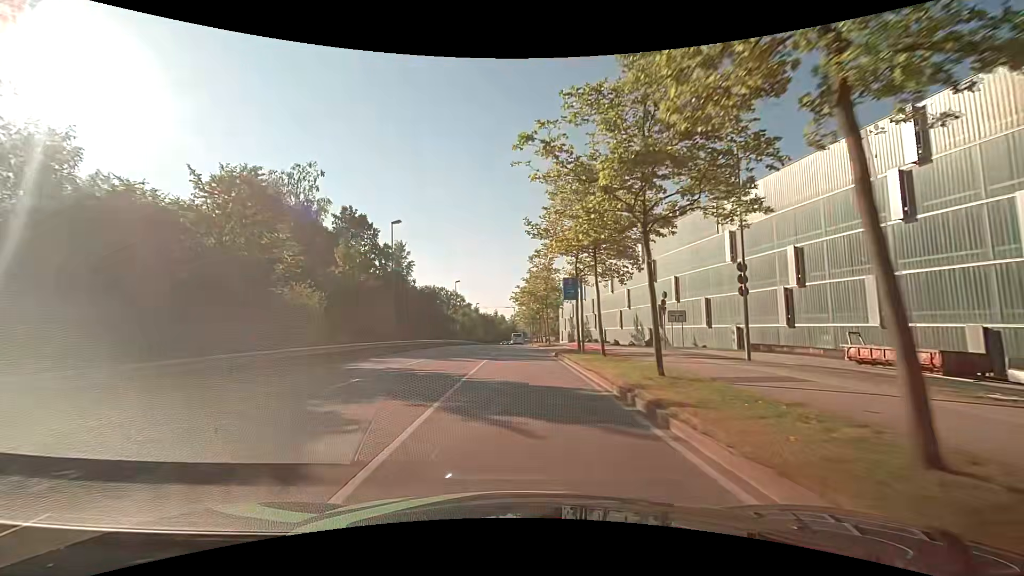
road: secondary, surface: asphalt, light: Day
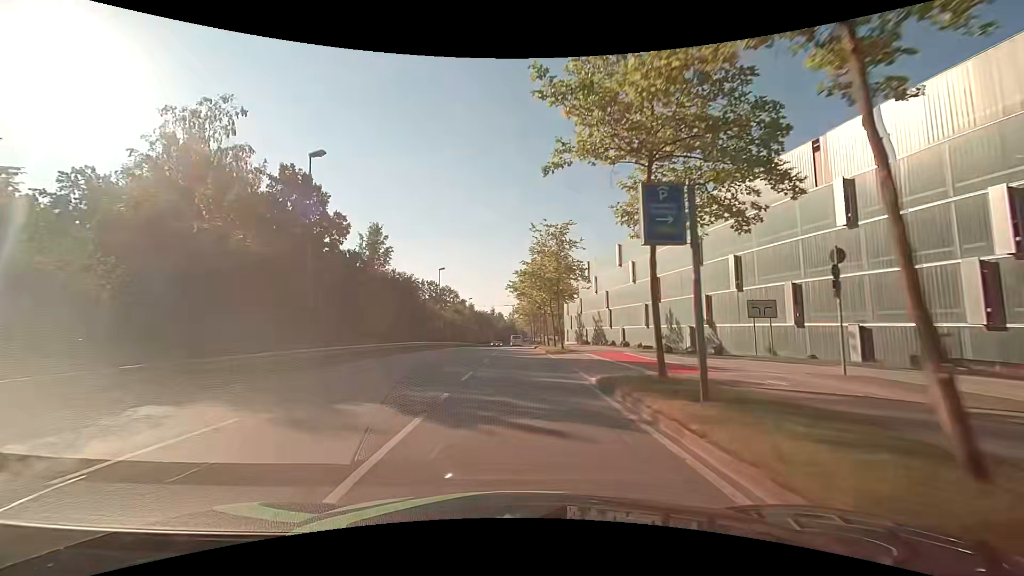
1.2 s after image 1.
(-0.1, +15.3) m; 0°
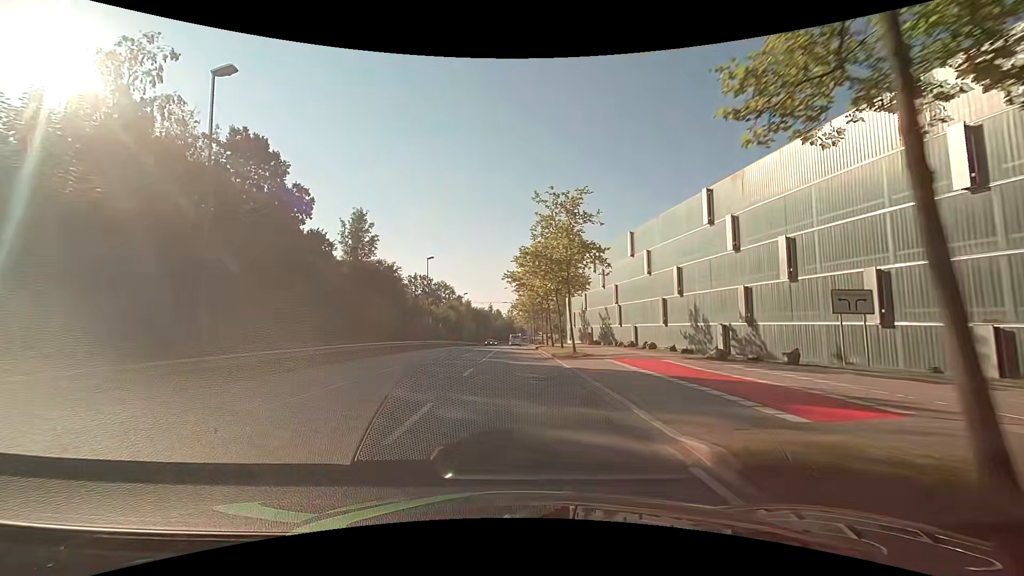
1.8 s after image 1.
(-0.1, +7.7) m; 0°
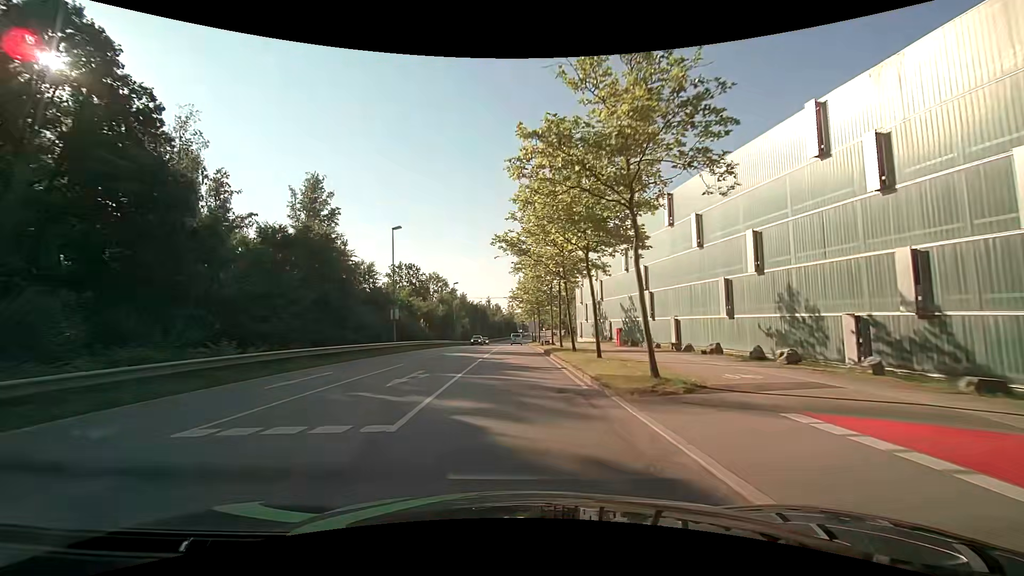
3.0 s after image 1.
(0.0, +15.5) m; -1°
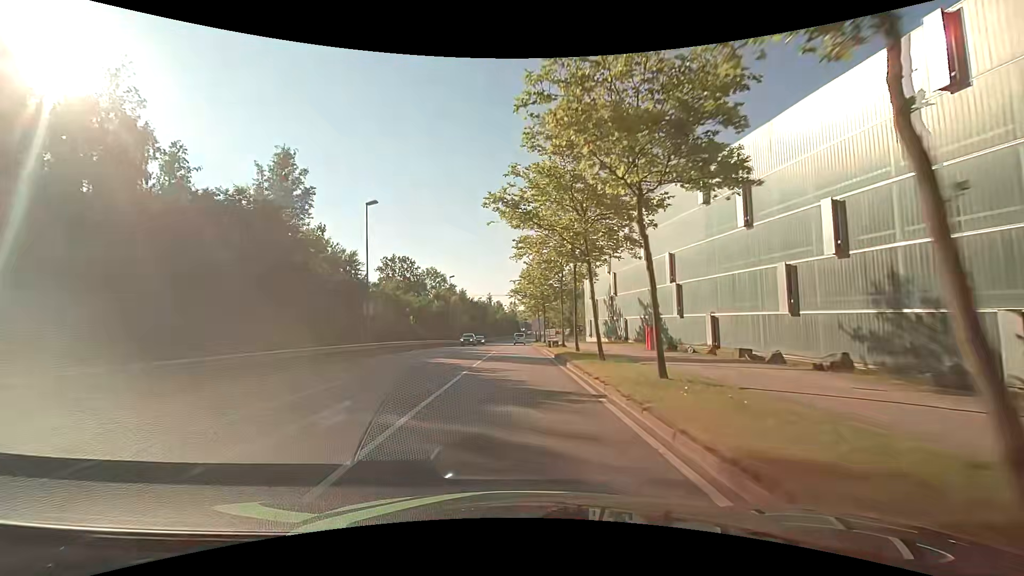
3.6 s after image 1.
(0.0, +7.7) m; 0°
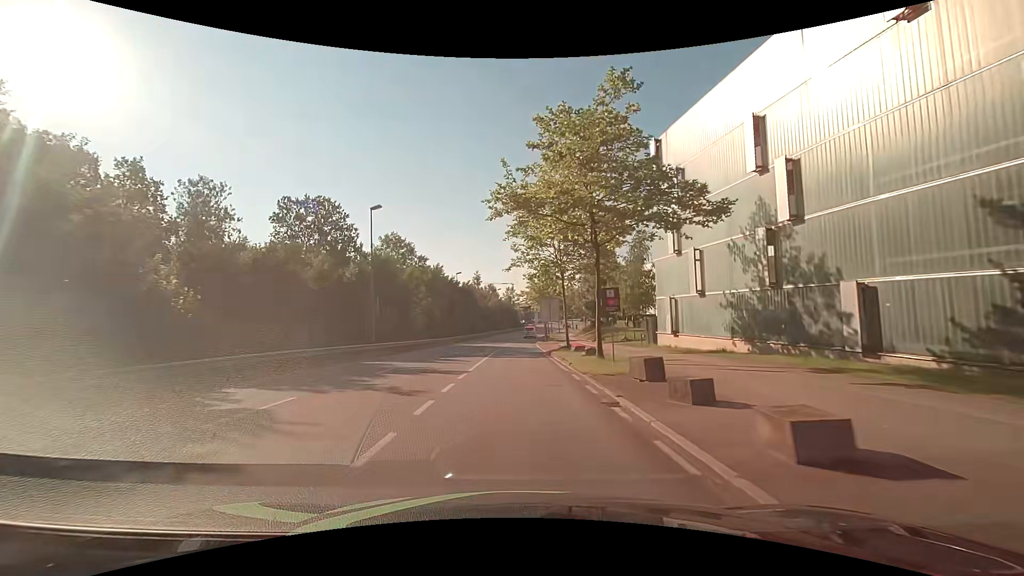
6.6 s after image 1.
(0.0, +38.8) m; 0°
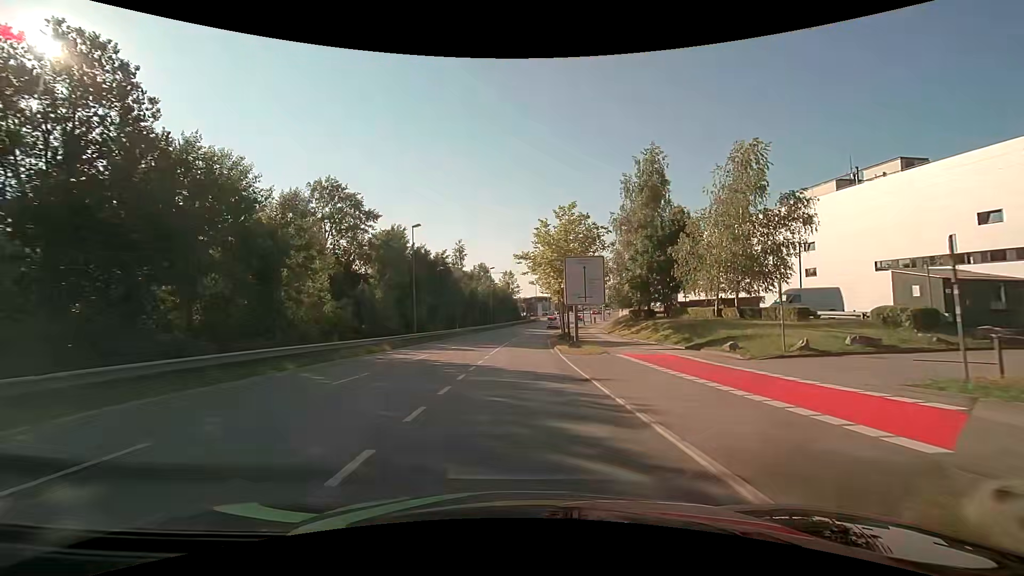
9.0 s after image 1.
(0.0, +31.0) m; 0°
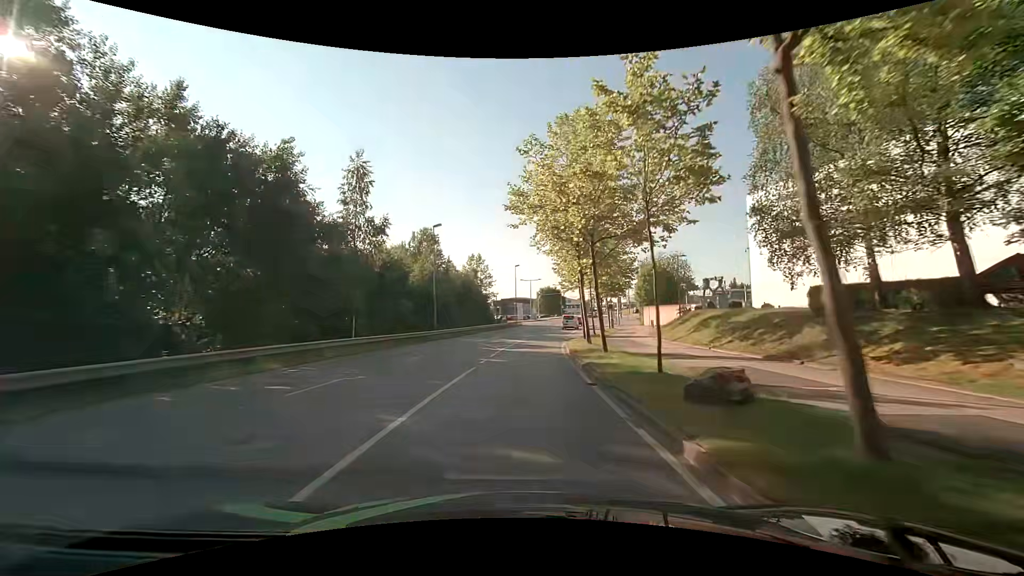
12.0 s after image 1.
(+0.7, +38.5) m; +3°
(0, +10) (0, +20) (+1, +30) (+2, +40) (+3, +50) (+5, +60) (+7, +70) (+9, +79) (+11, +89) (+14, +99) m
